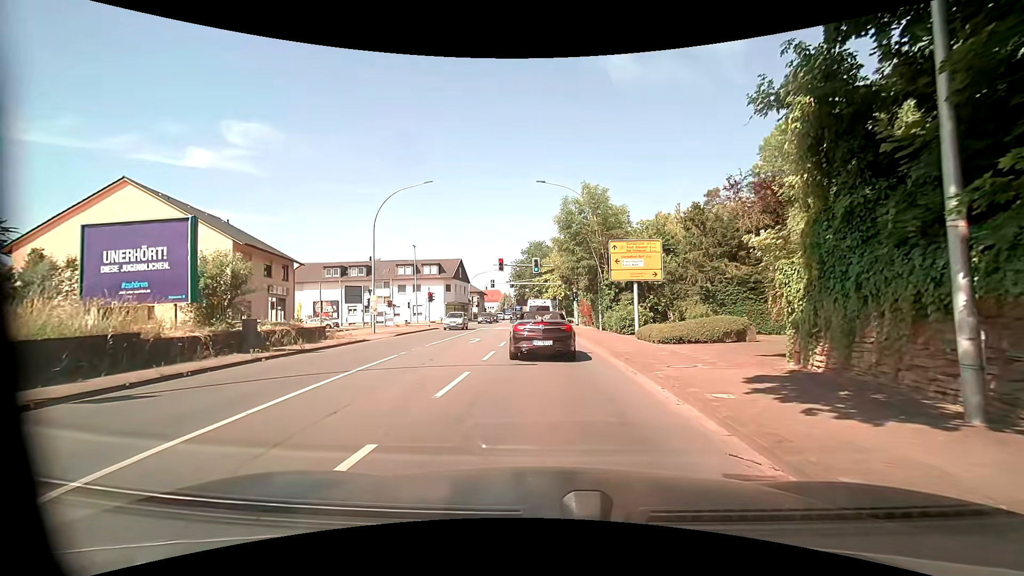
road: primary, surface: asphalt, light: Day
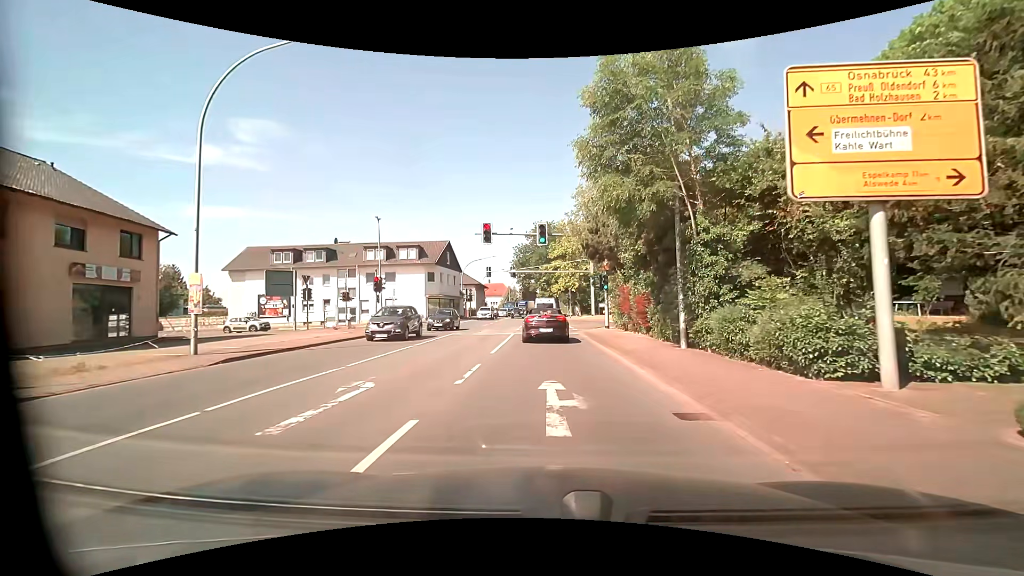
(+0.2, +17.5) m; 0°
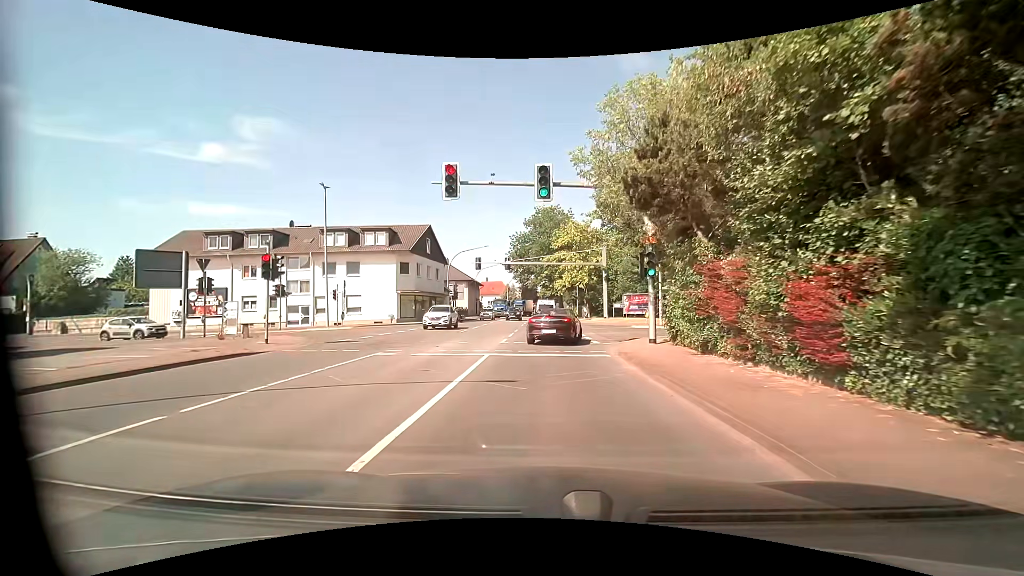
(-0.1, +12.5) m; 0°
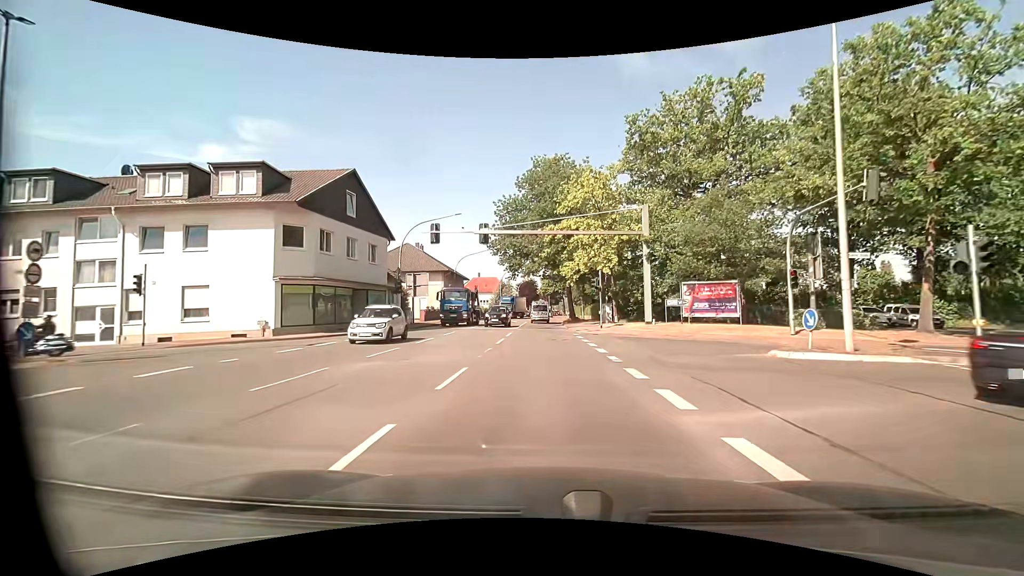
(0.0, +22.9) m; 0°
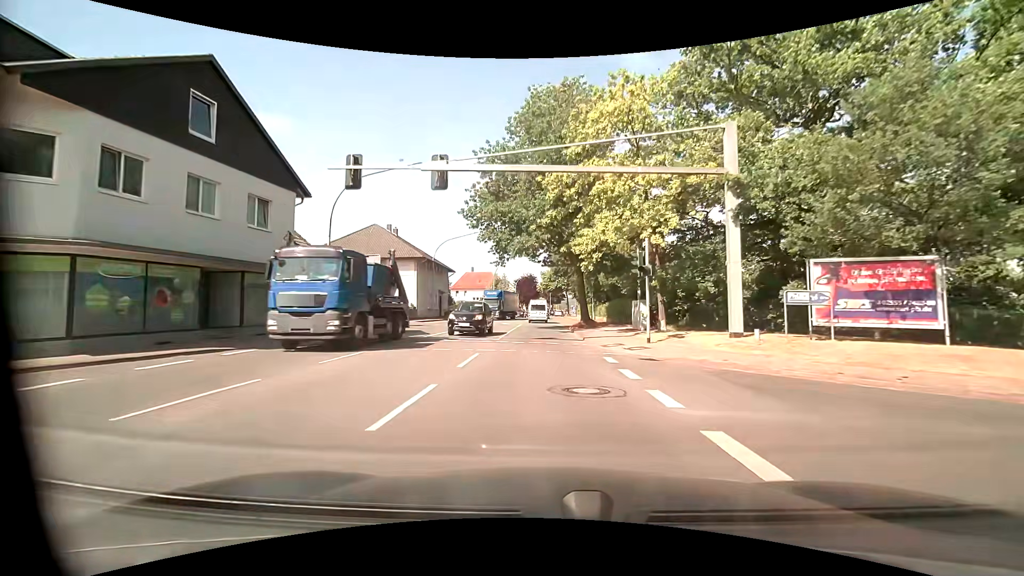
(-0.2, +14.9) m; -1°
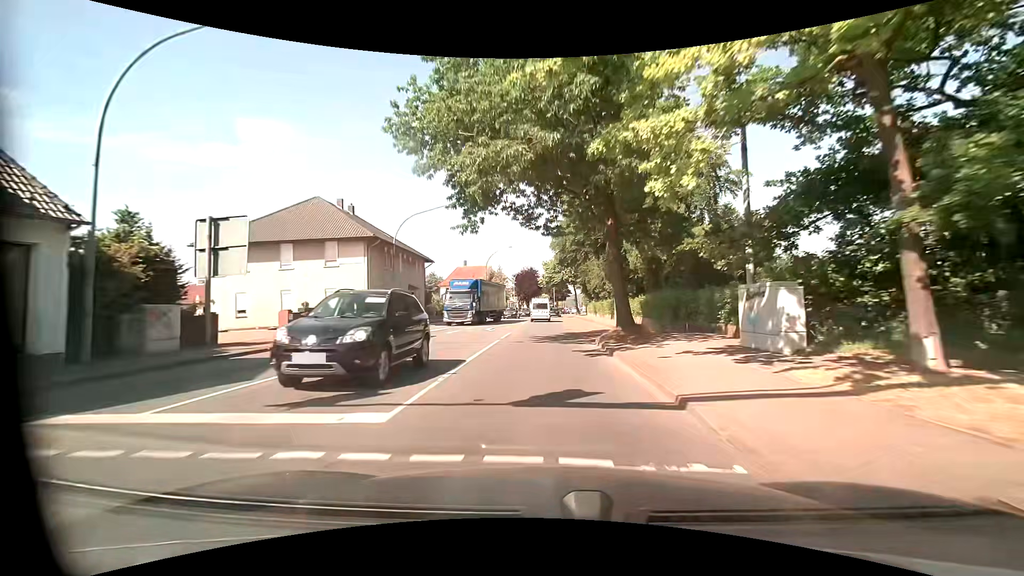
(-0.1, +15.6) m; -1°
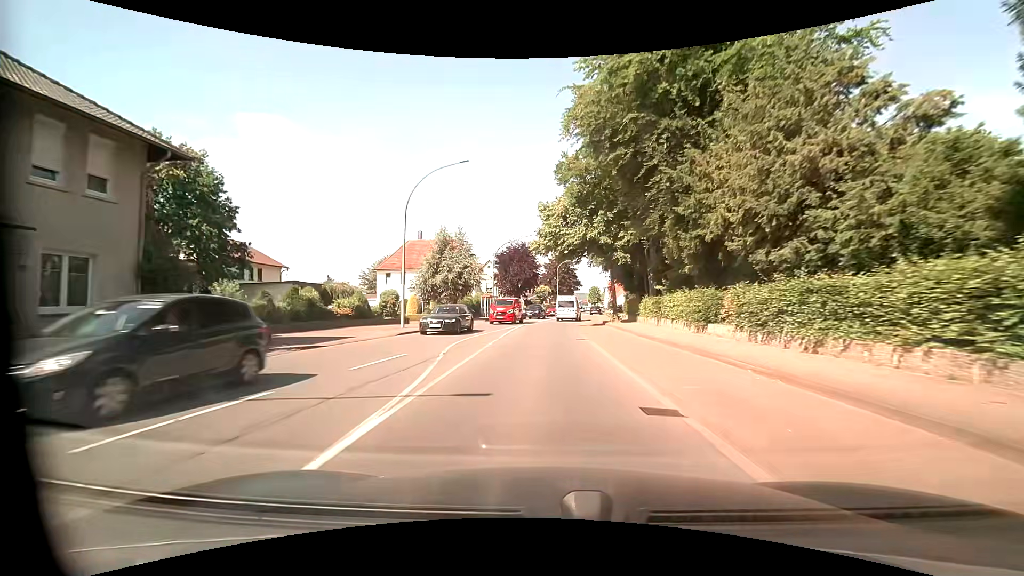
(+0.4, +40.1) m; +1°
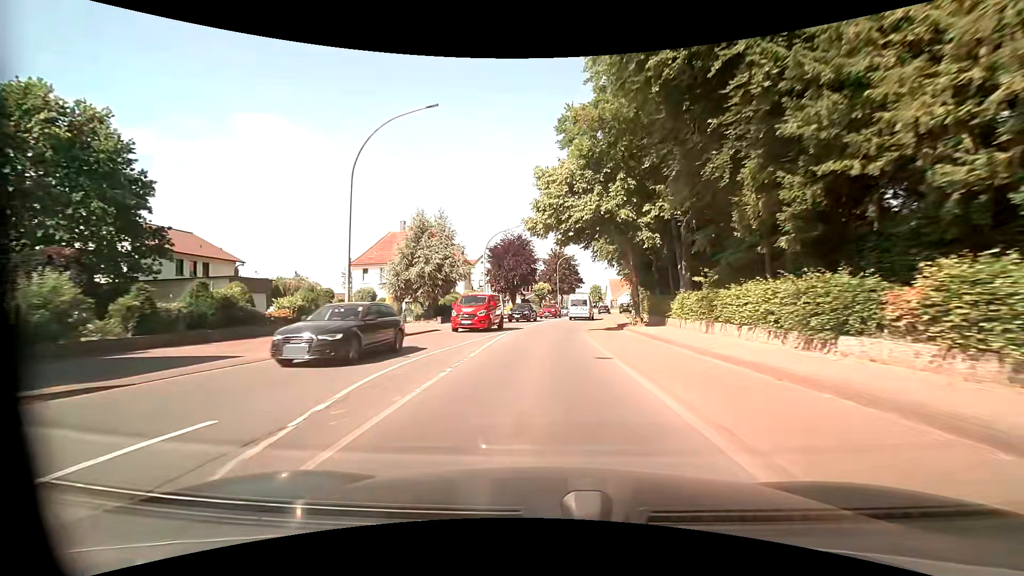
(0.0, +8.2) m; 0°
(0, +10) (0, +20) (+1, +30) (+2, +40) (+3, +50) (+5, +60) (+6, +70) (+8, +79) (+9, +89) (+10, +99) m
